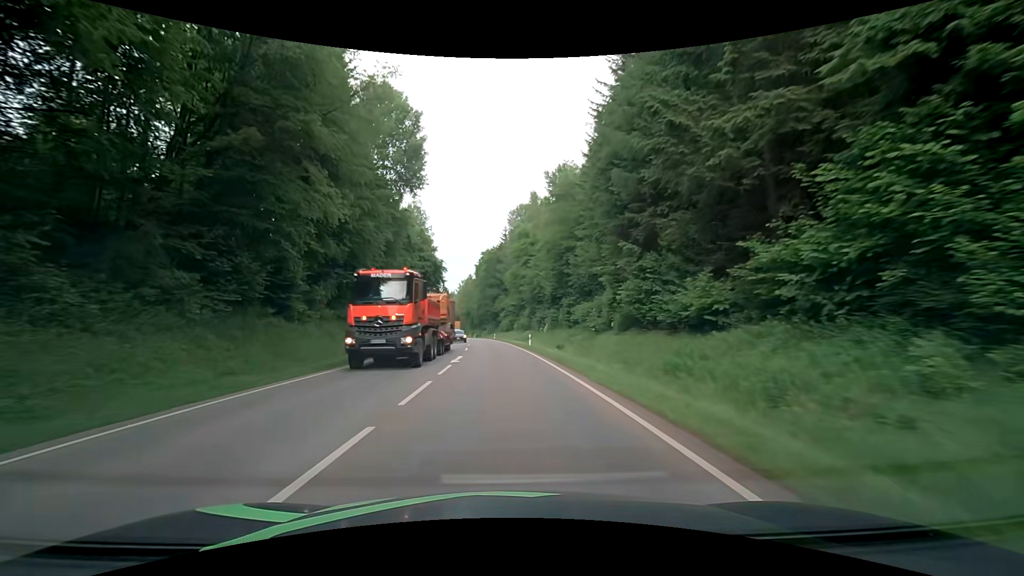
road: secondary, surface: asphalt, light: Day
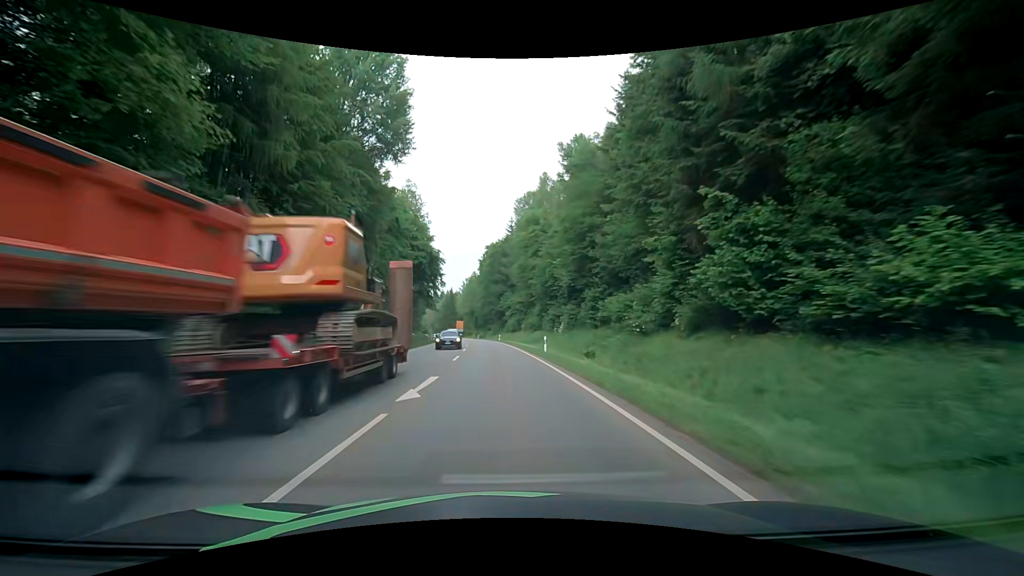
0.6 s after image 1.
(-0.1, +11.0) m; -1°
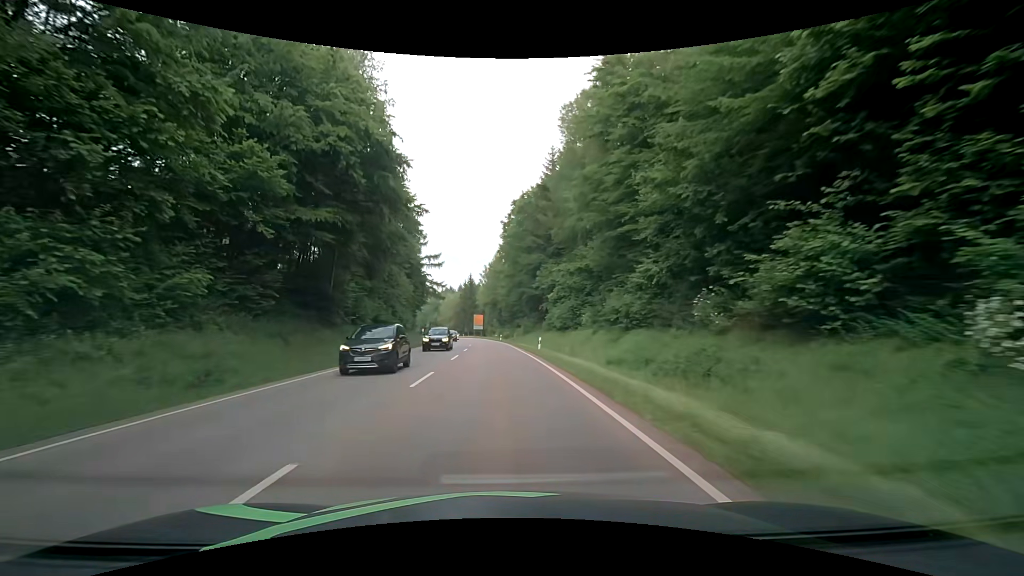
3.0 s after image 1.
(-1.1, +43.9) m; -3°
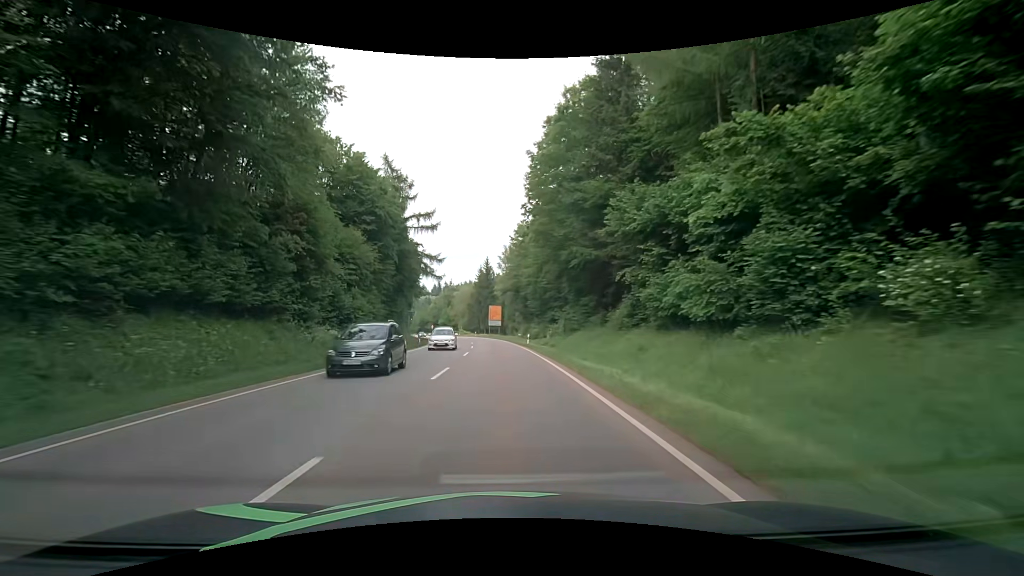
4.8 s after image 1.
(-0.8, +33.0) m; -3°
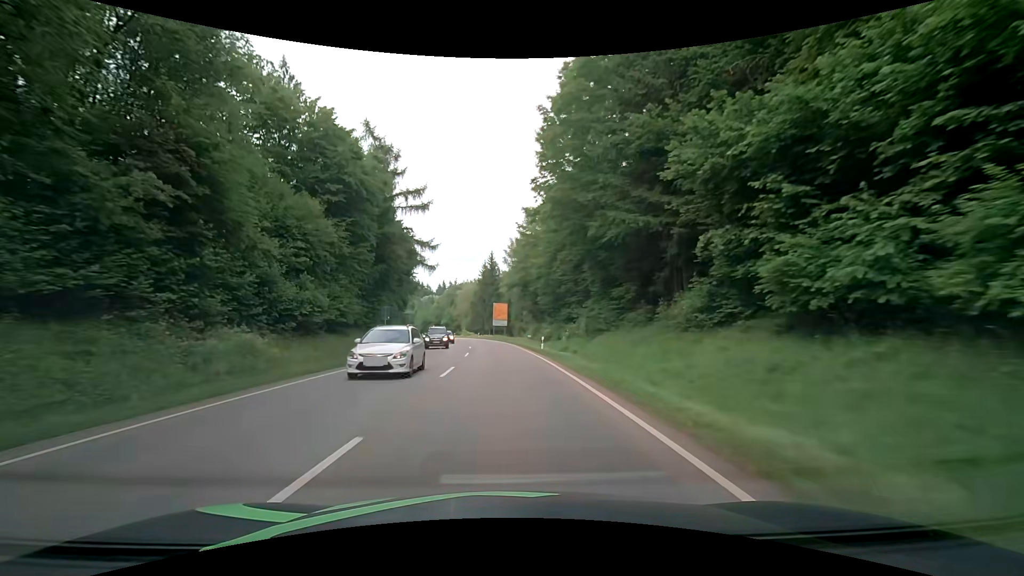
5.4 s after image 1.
(0.0, +11.0) m; -1°
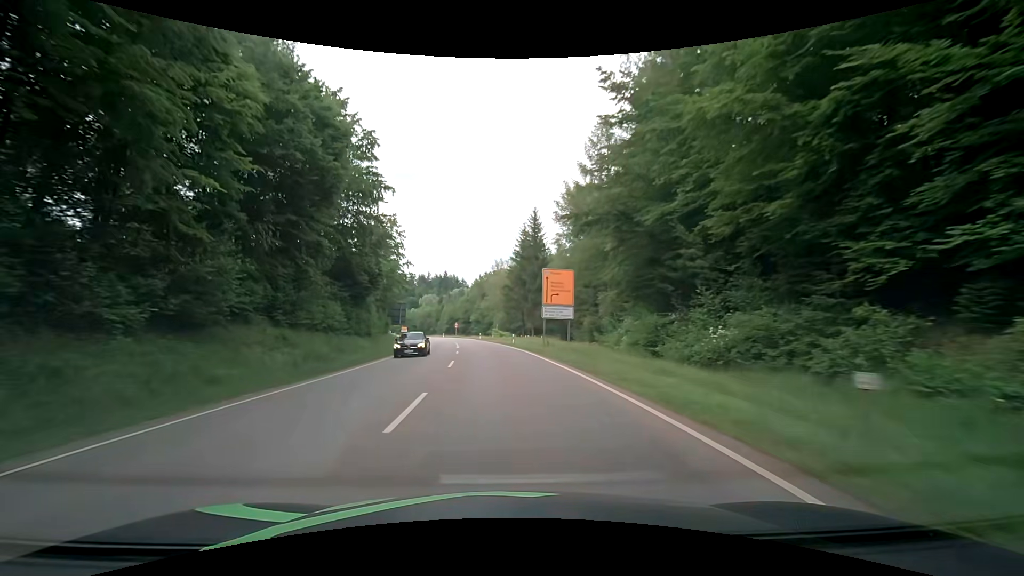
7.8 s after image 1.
(-1.5, +44.0) m; -4°
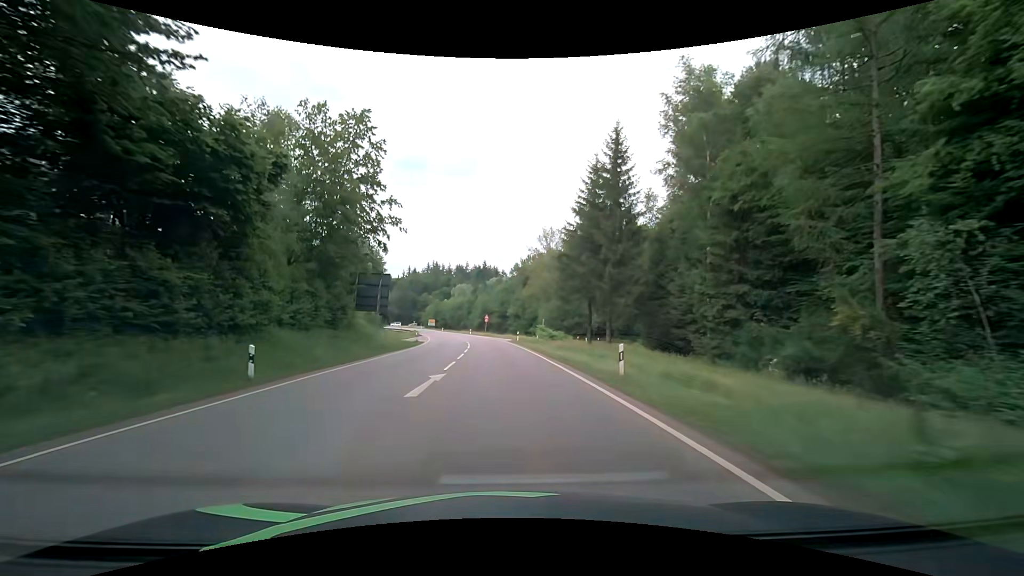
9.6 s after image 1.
(-1.6, +33.0) m; -5°
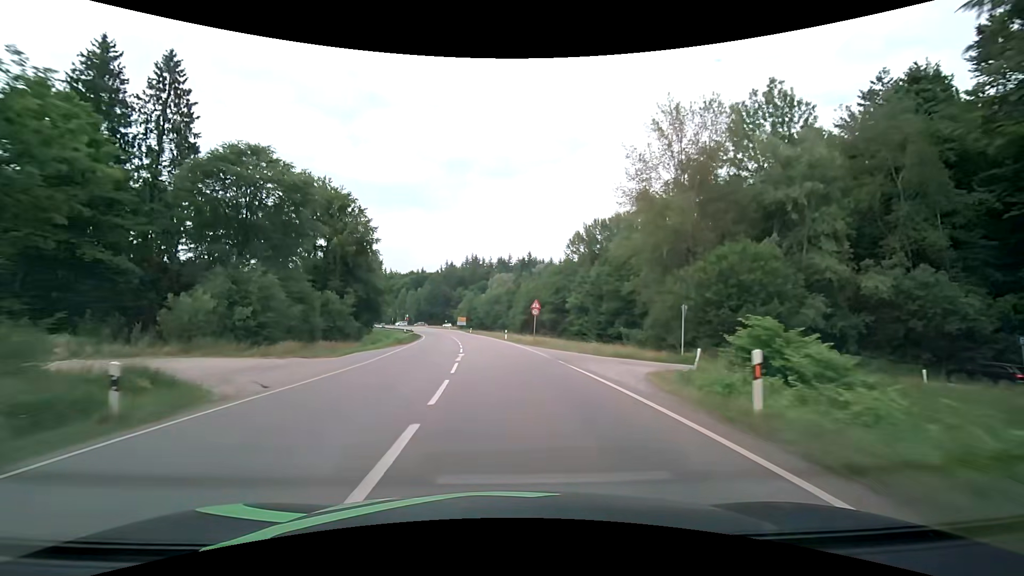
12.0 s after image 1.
(-1.9, +43.9) m; -5°
(0, +10) (0, +20) (-1, +30) (-2, +40) (-3, +50) (-4, +60) (-6, +70) (-7, +80) (-9, +89) (-11, +99) m
